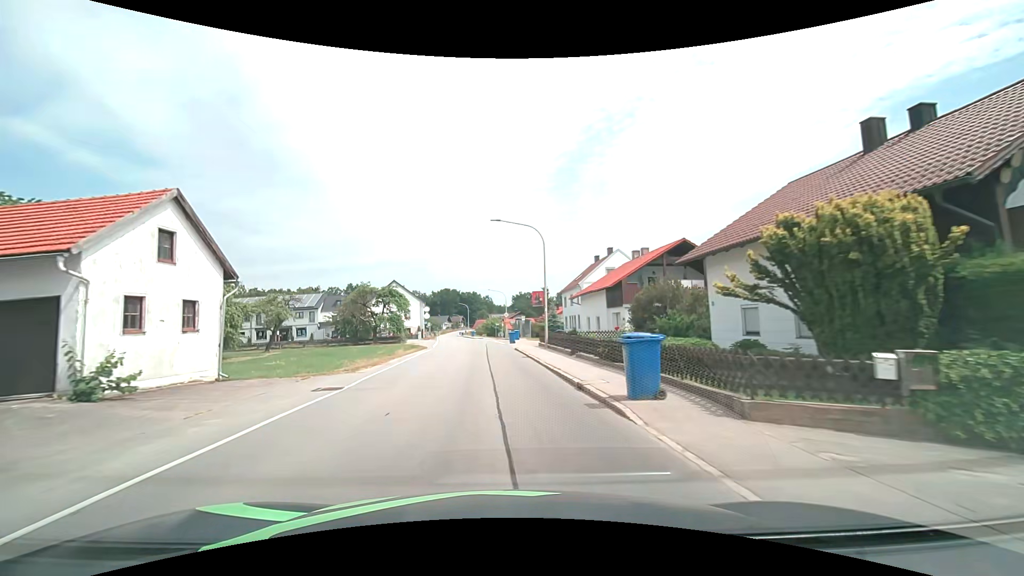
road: secondary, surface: asphalt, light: Day
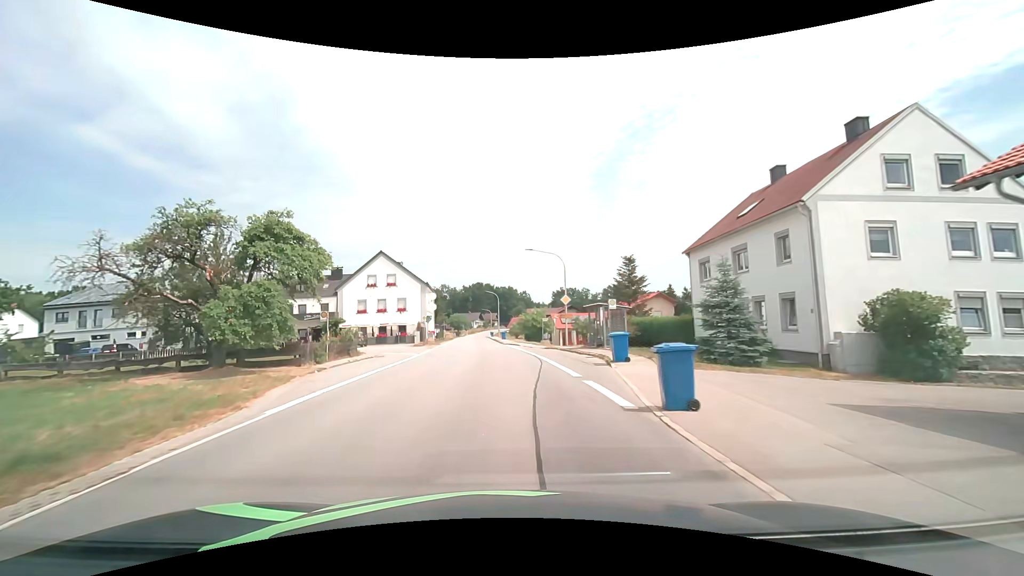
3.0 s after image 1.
(-1.8, +38.0) m; -4°
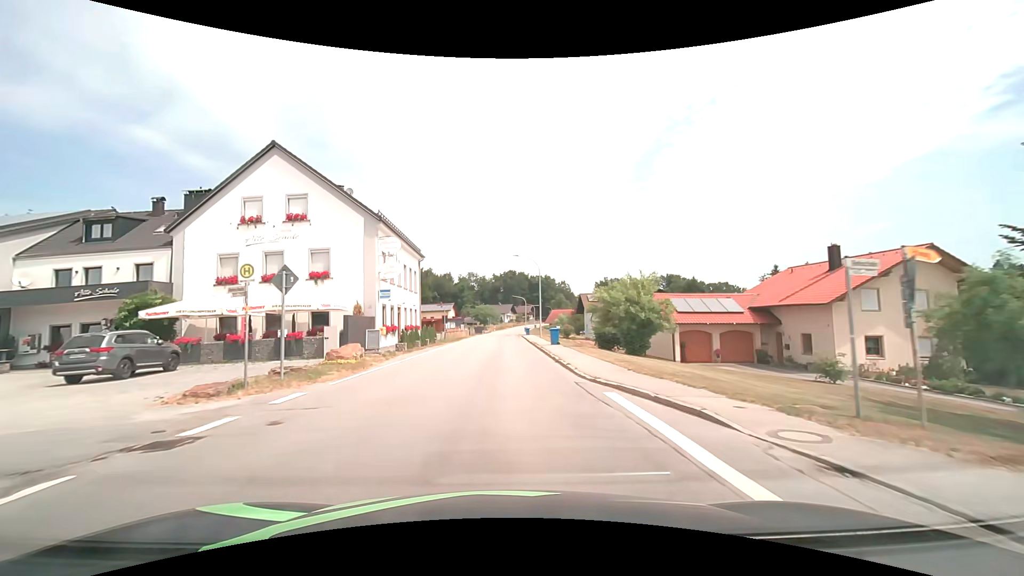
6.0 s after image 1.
(-1.3, +38.0) m; -4°
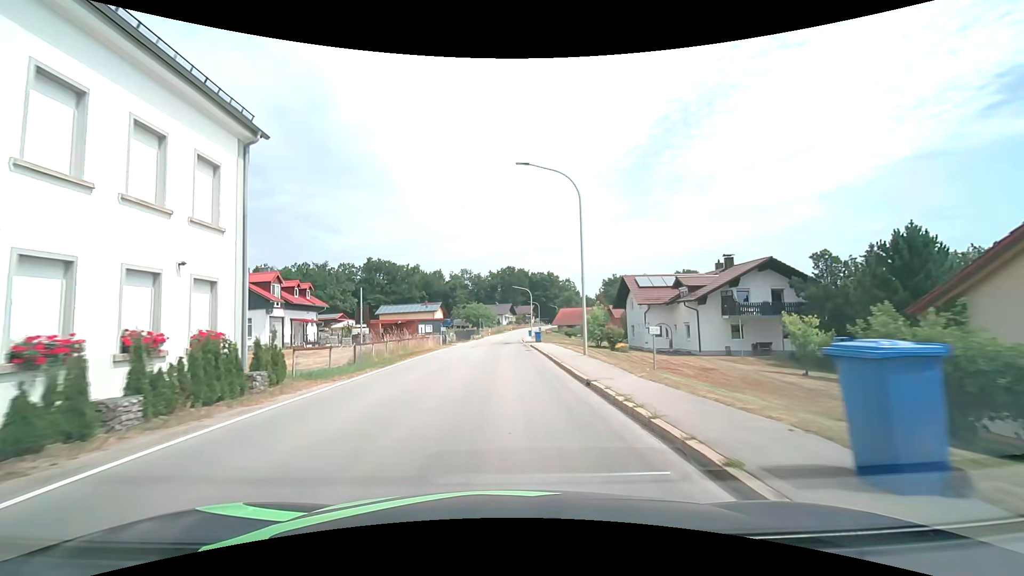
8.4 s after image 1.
(0.0, +28.3) m; 0°
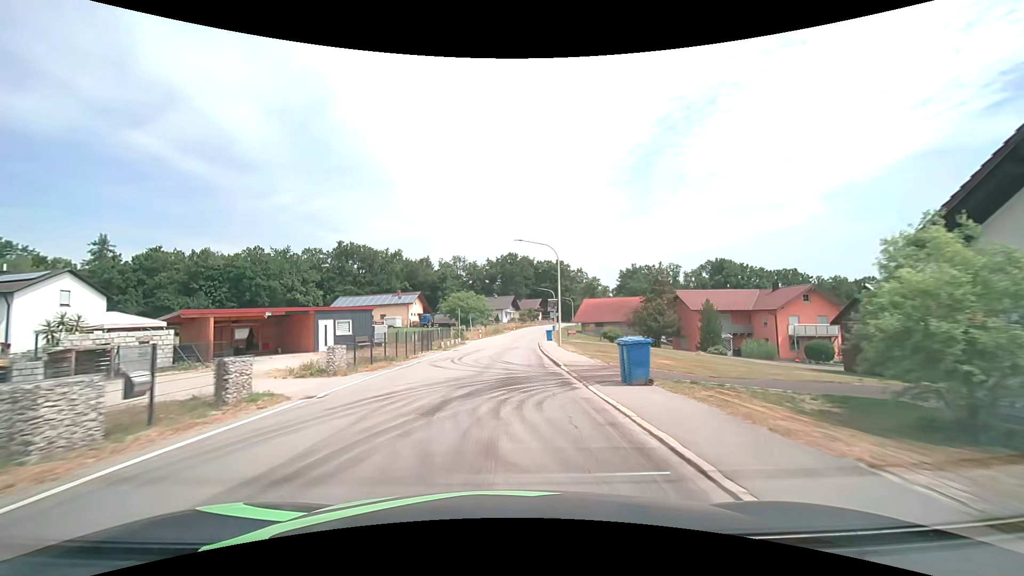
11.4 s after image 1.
(-0.1, +37.0) m; 0°
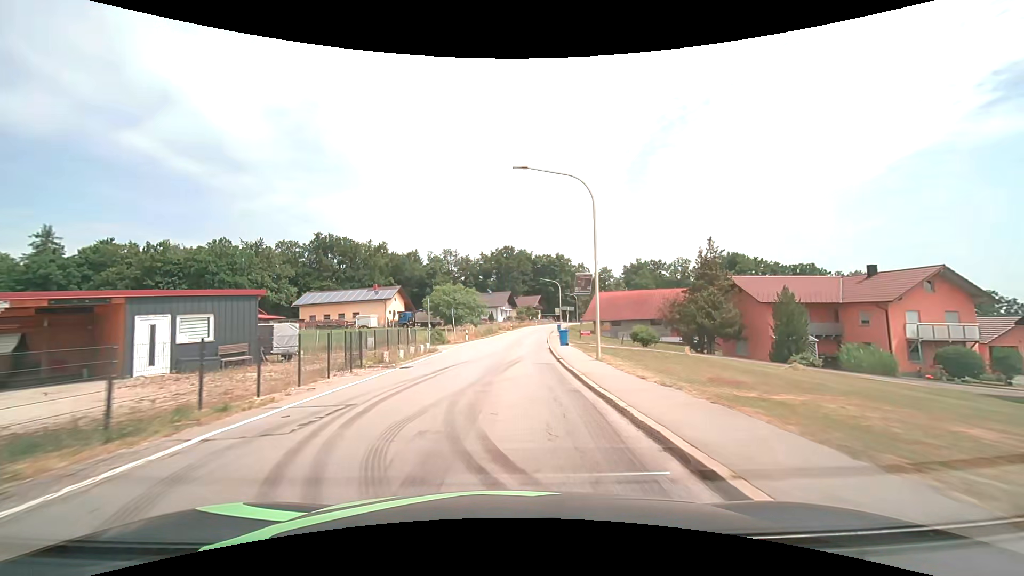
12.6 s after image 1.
(0.0, +15.5) m; +1°
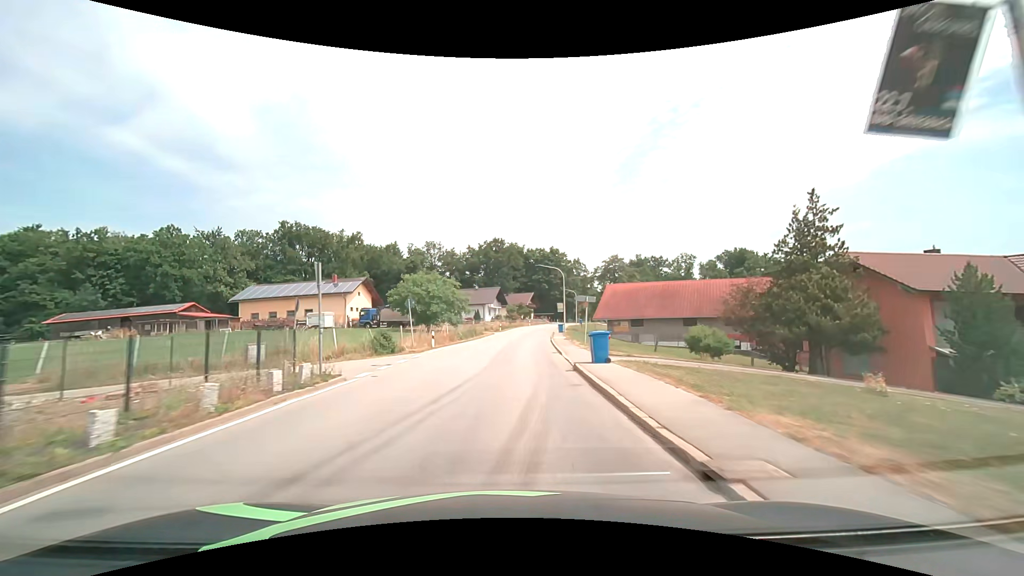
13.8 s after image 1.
(+0.1, +15.9) m; +1°
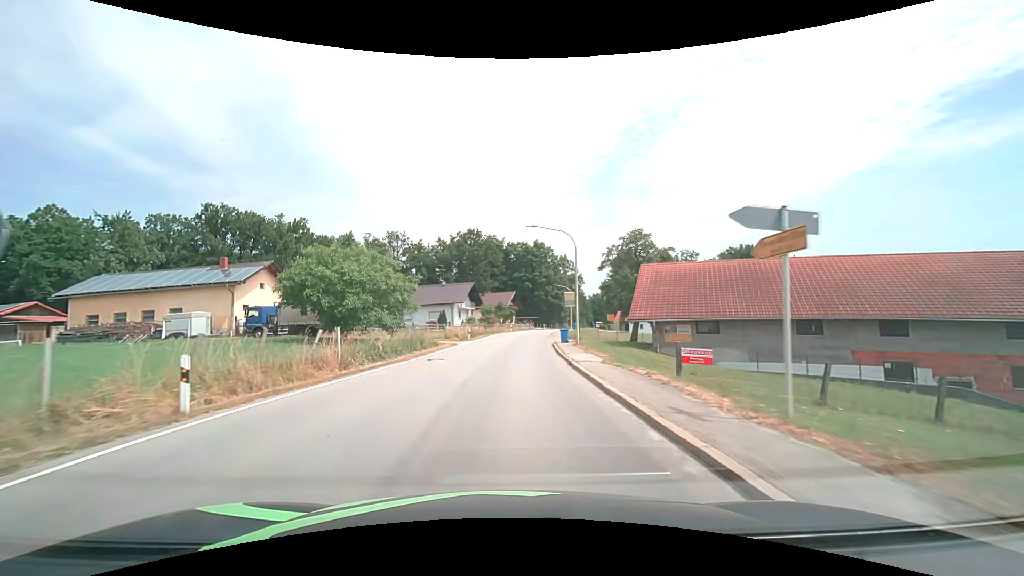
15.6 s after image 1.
(+0.4, +22.7) m; +2°
(0, +10) (0, +20) (+1, +30) (+2, +40) (+2, +50) (+3, +60) (+5, +70) (+7, +80) (+9, +89) (+11, +99) m
